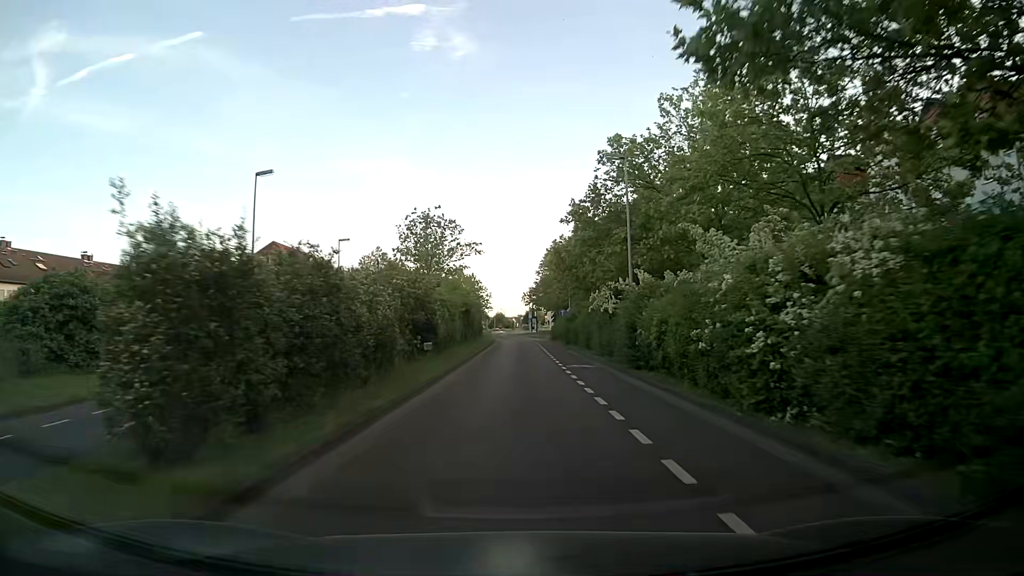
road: secondary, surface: asphalt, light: Day
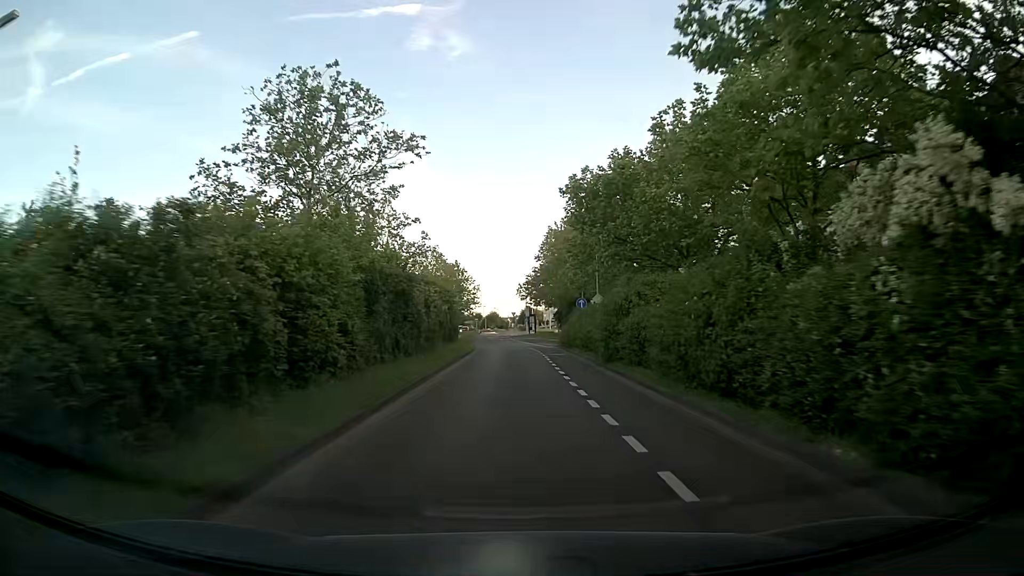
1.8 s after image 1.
(+0.1, +22.9) m; 0°
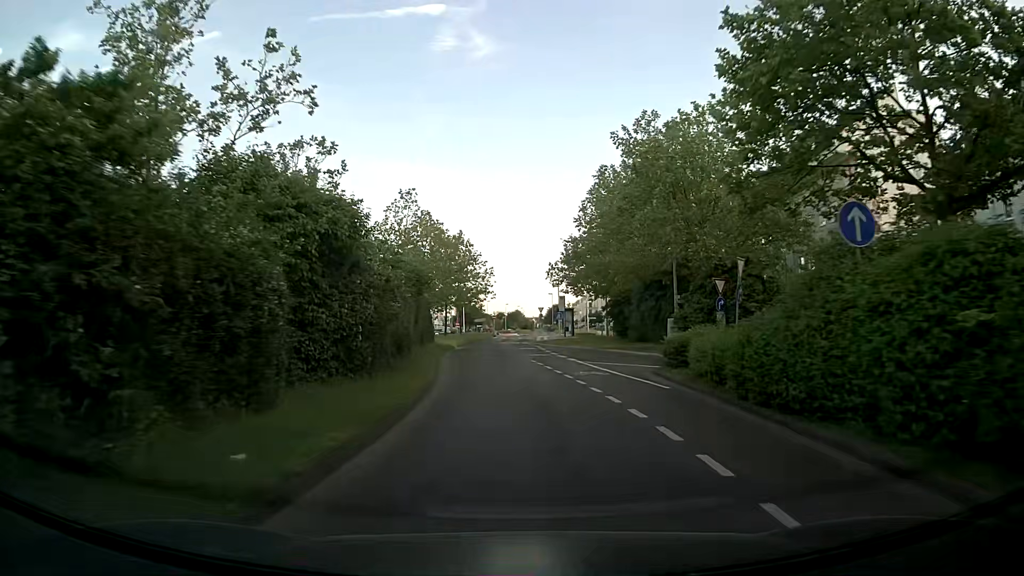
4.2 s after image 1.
(-0.5, +29.7) m; -3°
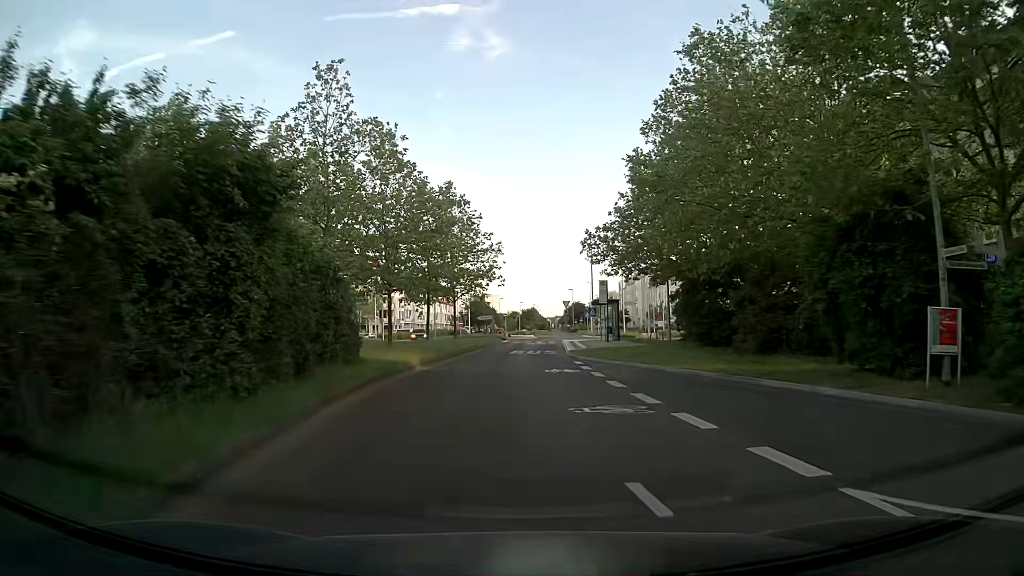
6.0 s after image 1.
(-0.1, +21.4) m; -1°
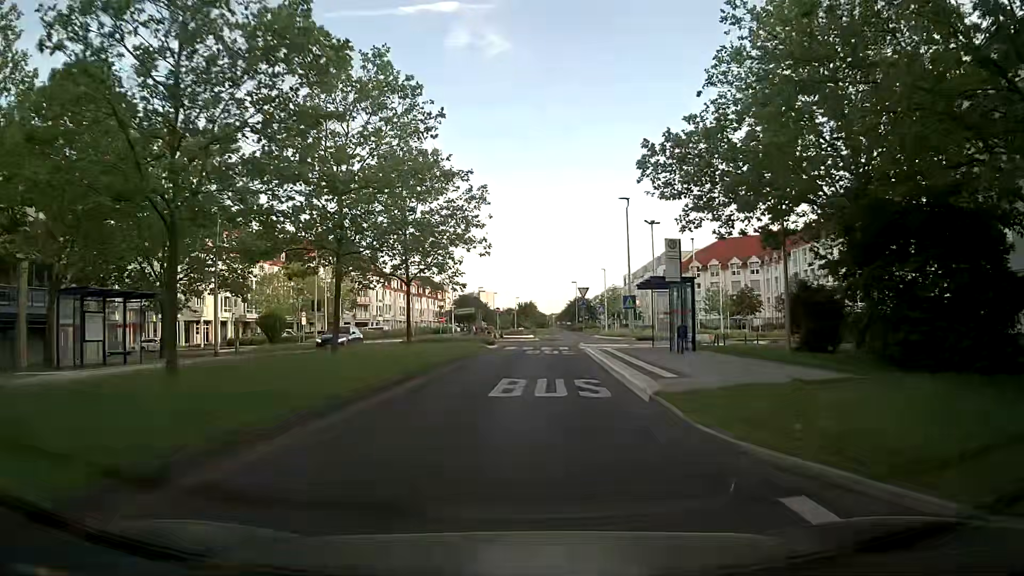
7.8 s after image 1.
(0.0, +20.3) m; 0°
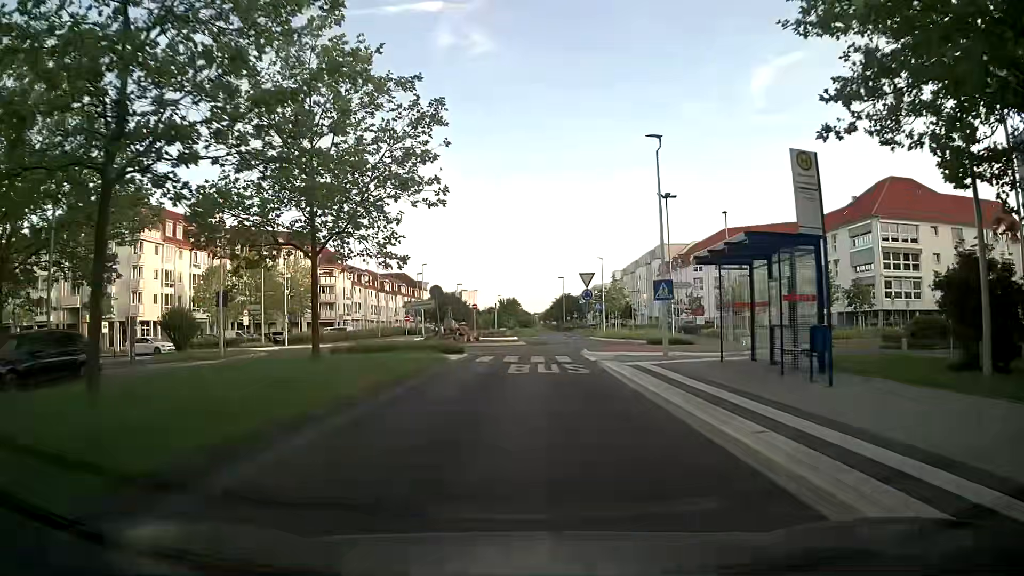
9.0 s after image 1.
(+0.1, +12.1) m; +2°
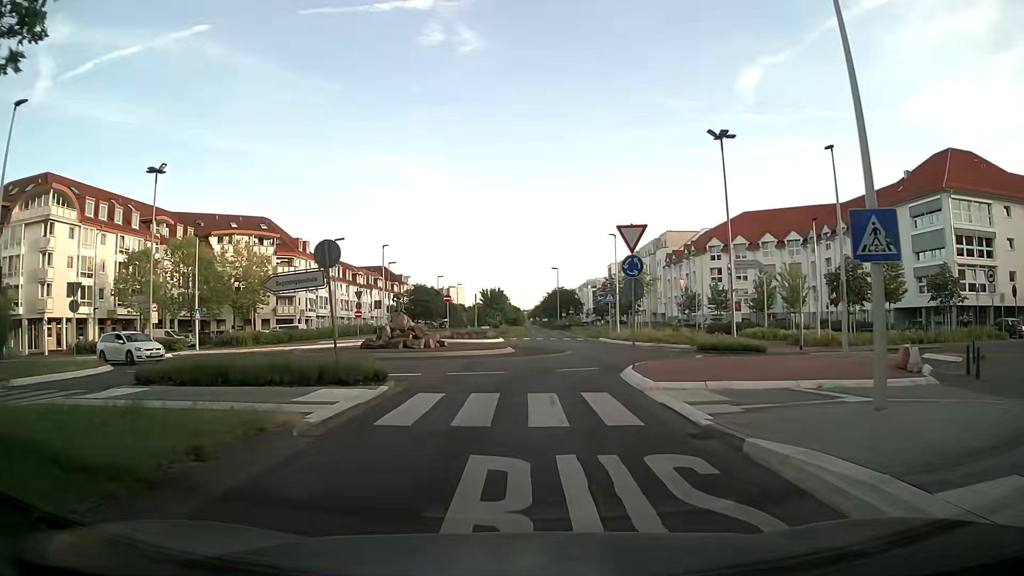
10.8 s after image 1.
(0.0, +15.2) m; +1°
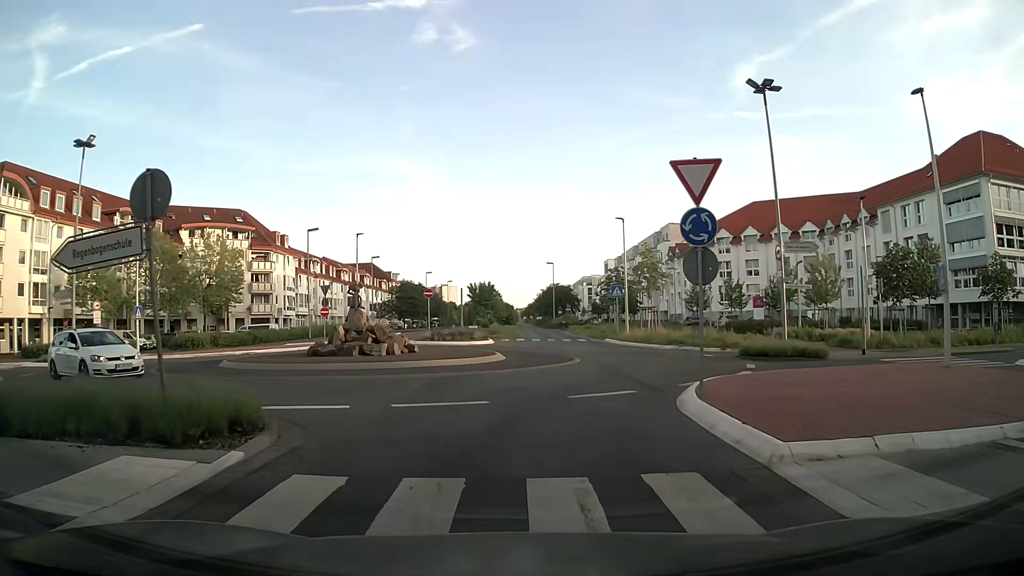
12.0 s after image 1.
(0.0, +6.6) m; +1°
(0, +10) (+2, +20) (+3, +30) (+2, +40) (+2, +50) (+1, +60) (+1, +70) (+1, +80) (0, +90) (0, +100) m
